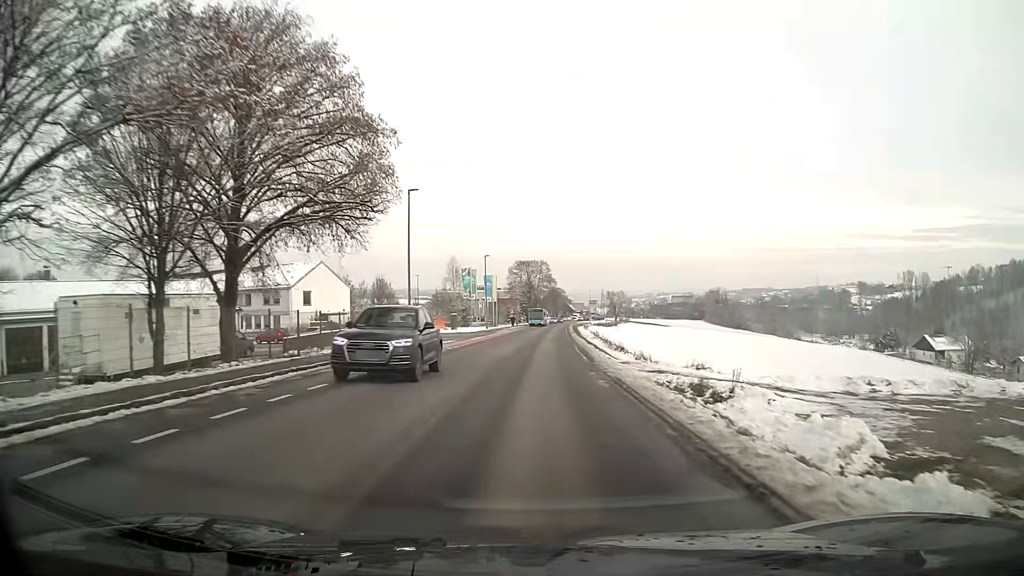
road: tertiary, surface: asphalt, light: Day
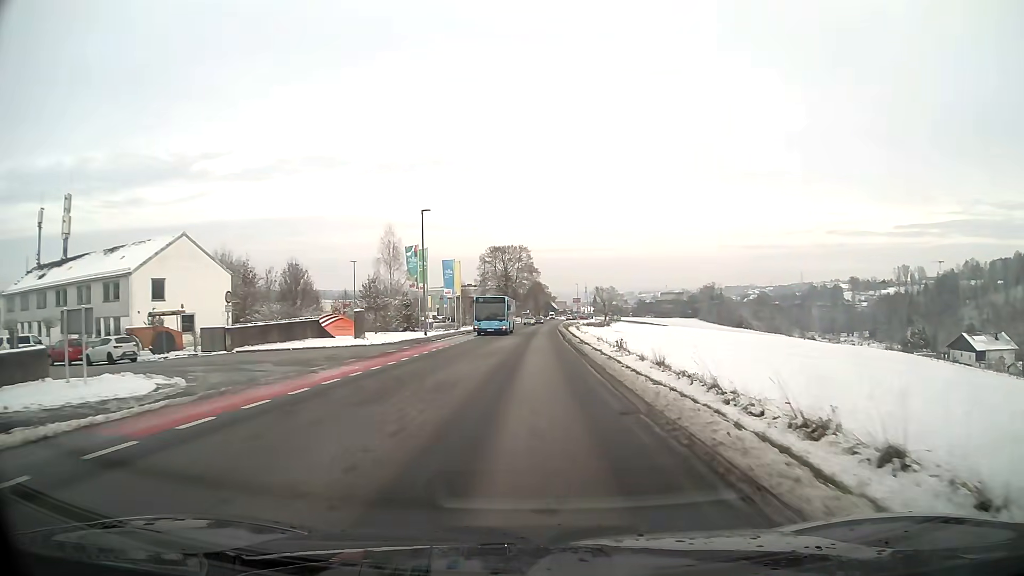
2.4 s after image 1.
(+0.4, +30.9) m; +1°
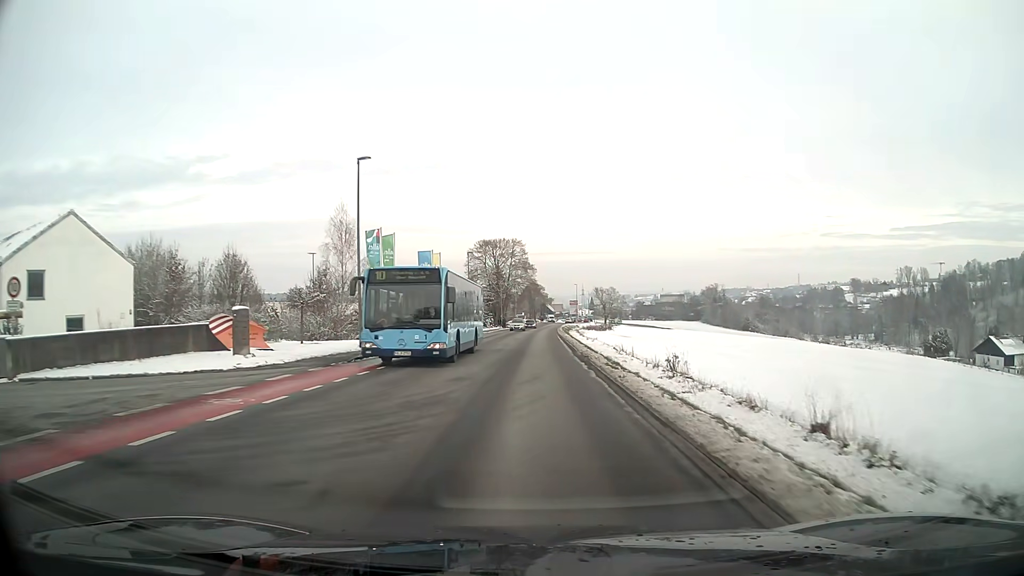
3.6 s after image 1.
(+0.1, +15.1) m; 0°
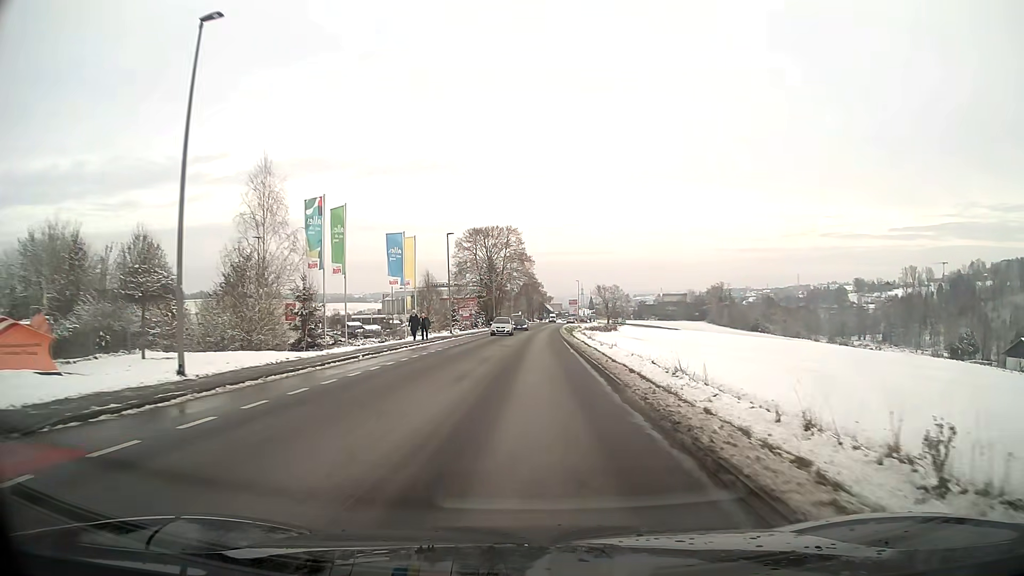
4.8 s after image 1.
(0.0, +14.9) m; 0°
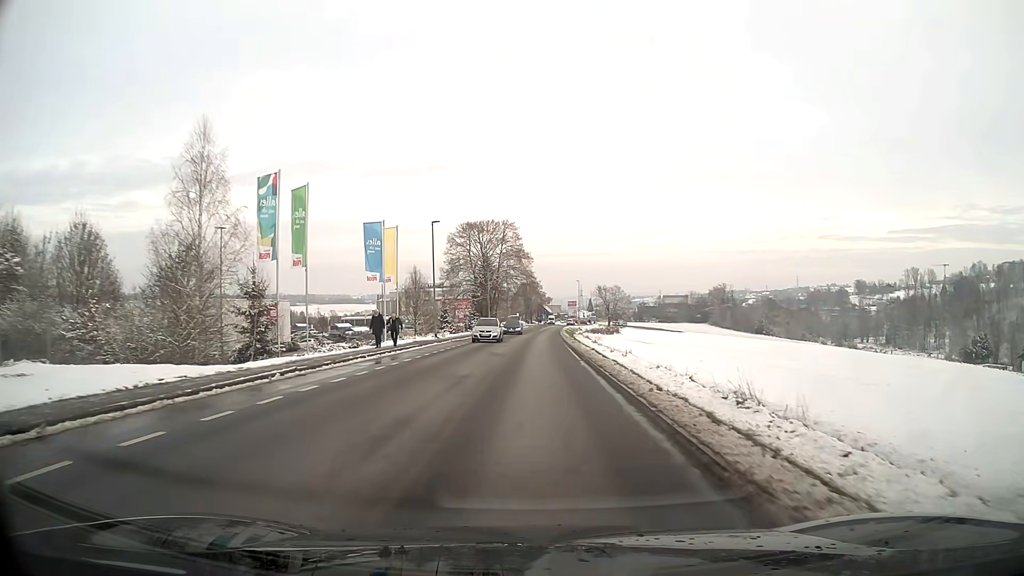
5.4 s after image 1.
(0.0, +7.4) m; 0°
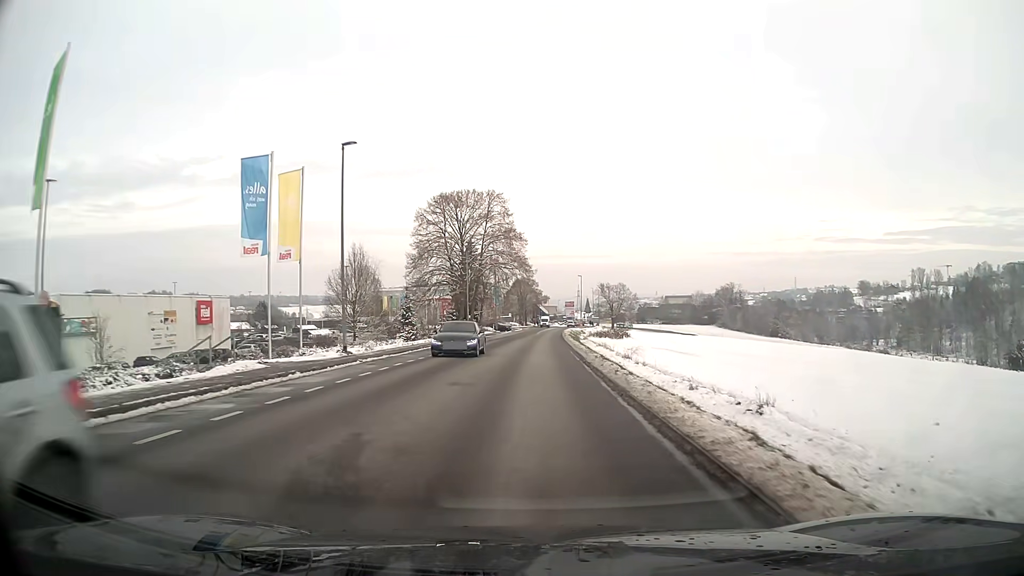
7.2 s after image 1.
(+0.1, +21.8) m; 0°
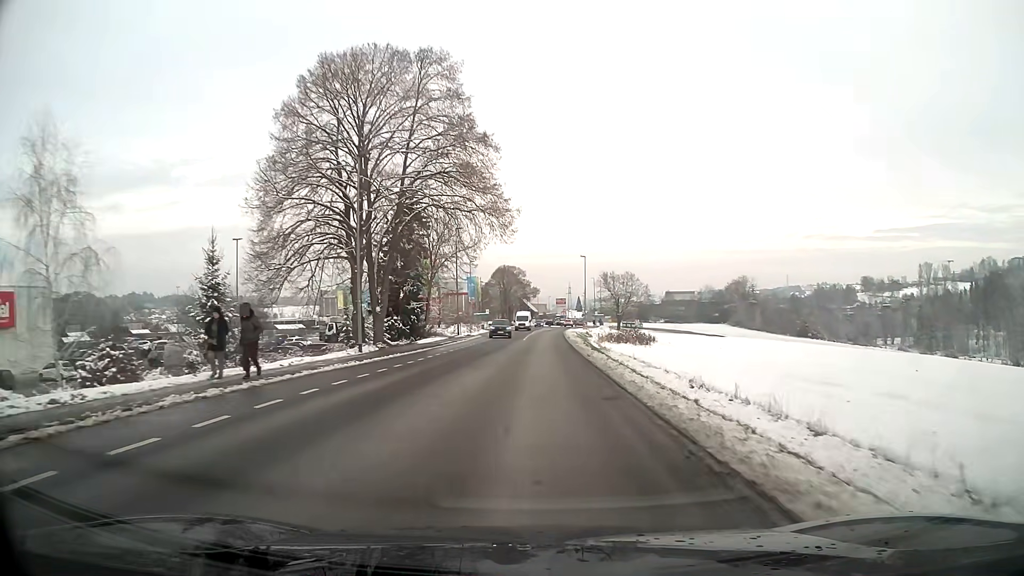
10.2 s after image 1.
(+0.3, +37.0) m; +1°
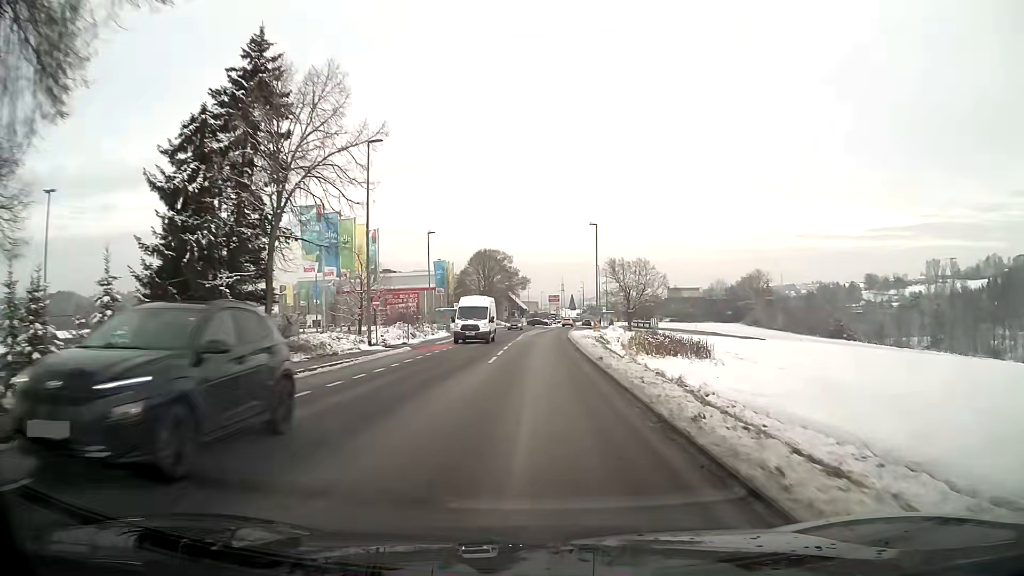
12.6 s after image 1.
(+0.2, +30.6) m; +1°
(0, +10) (0, +20) (0, +30) (0, +40) (+1, +50) (+1, +60) (+2, +70) (+2, +80) (+3, +90) (+4, +100) m
